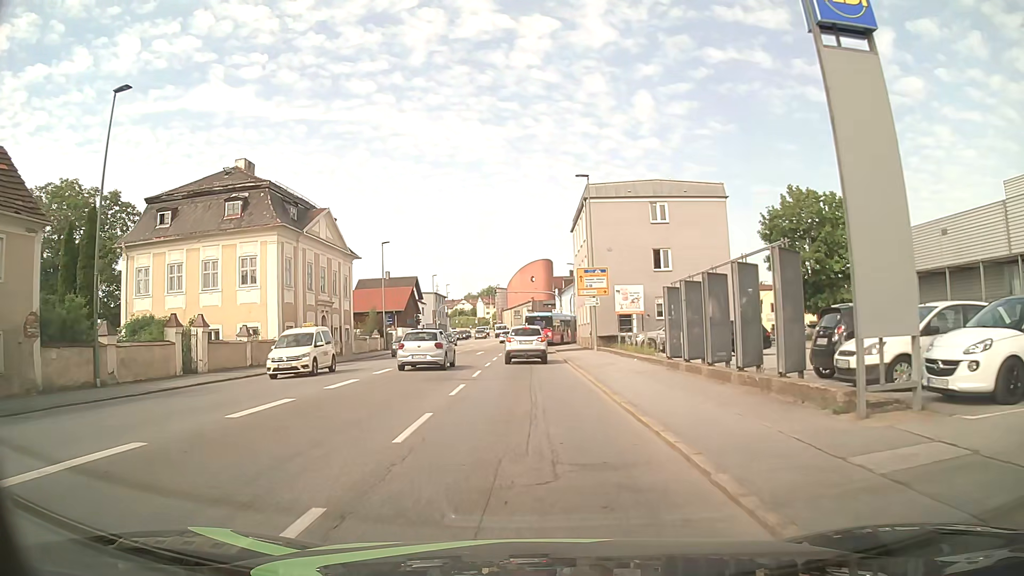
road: tertiary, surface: asphalt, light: Day
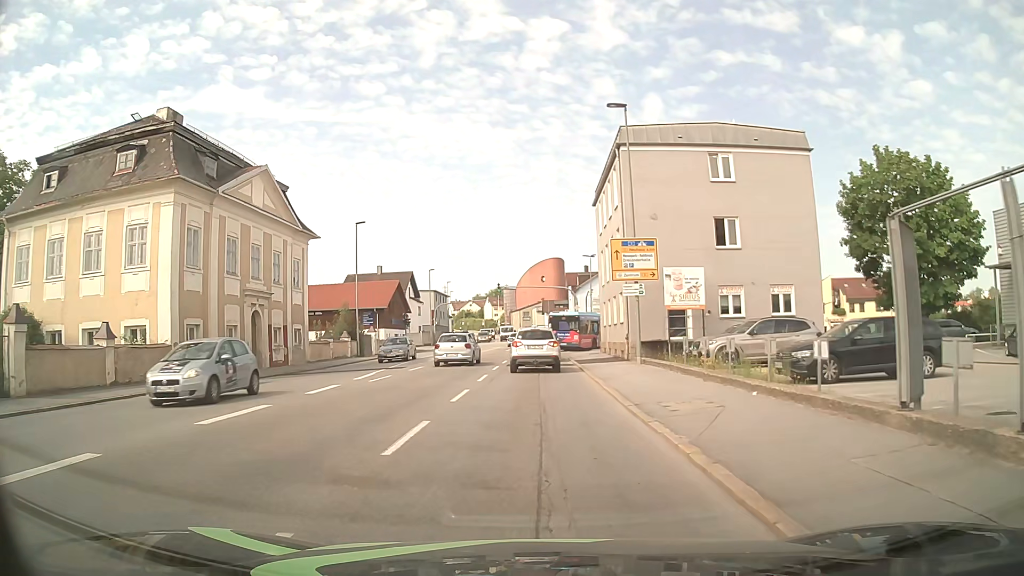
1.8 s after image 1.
(-0.2, +12.8) m; -2°
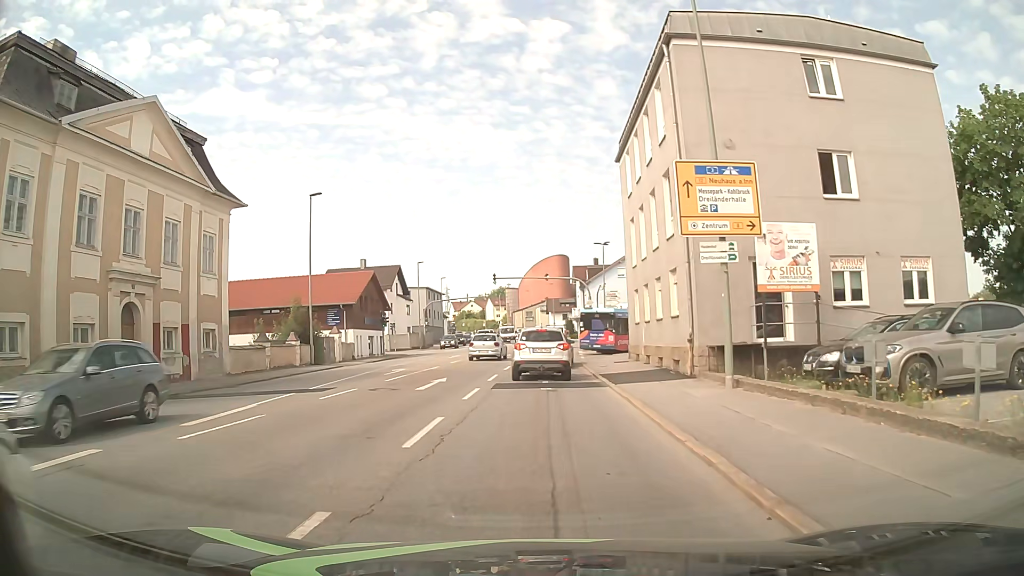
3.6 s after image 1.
(0.0, +11.5) m; 0°
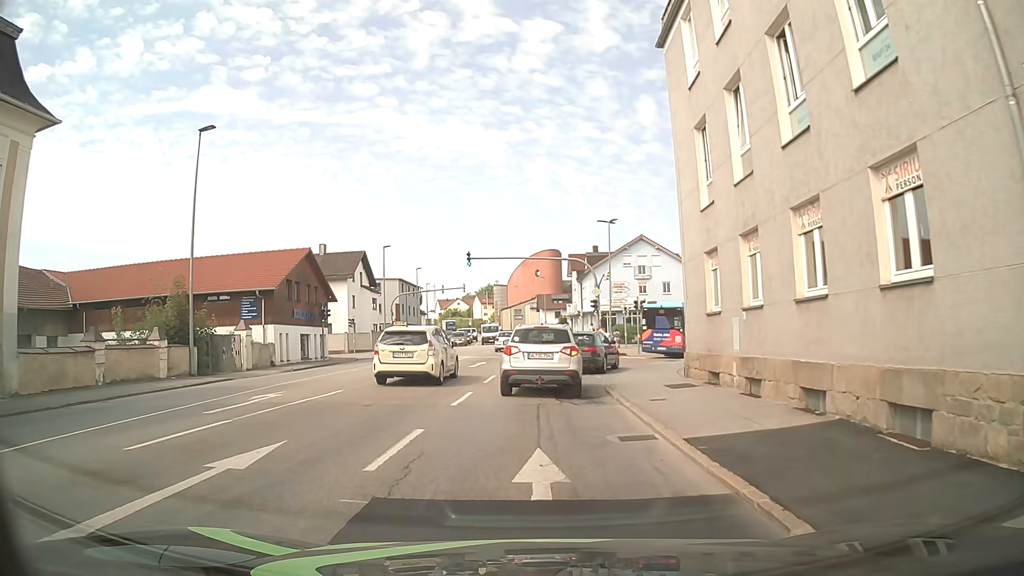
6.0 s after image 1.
(0.0, +13.5) m; +1°
(0, +10) (0, +20) (0, +30) (0, +40) (+1, +50) (+1, +60) (0, +70) (0, +80) (-1, +90) (-2, +100) m
